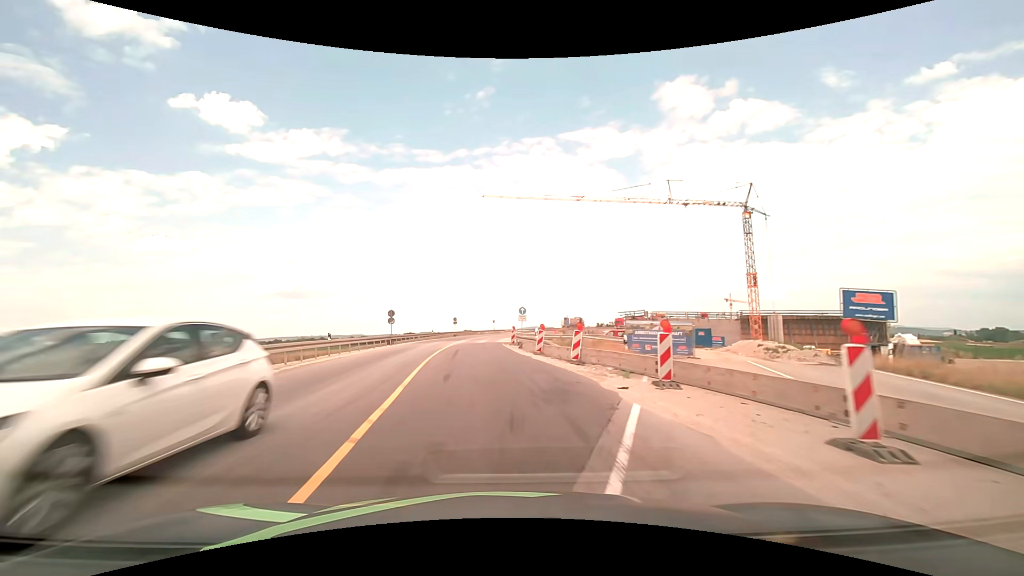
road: unclassified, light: Day
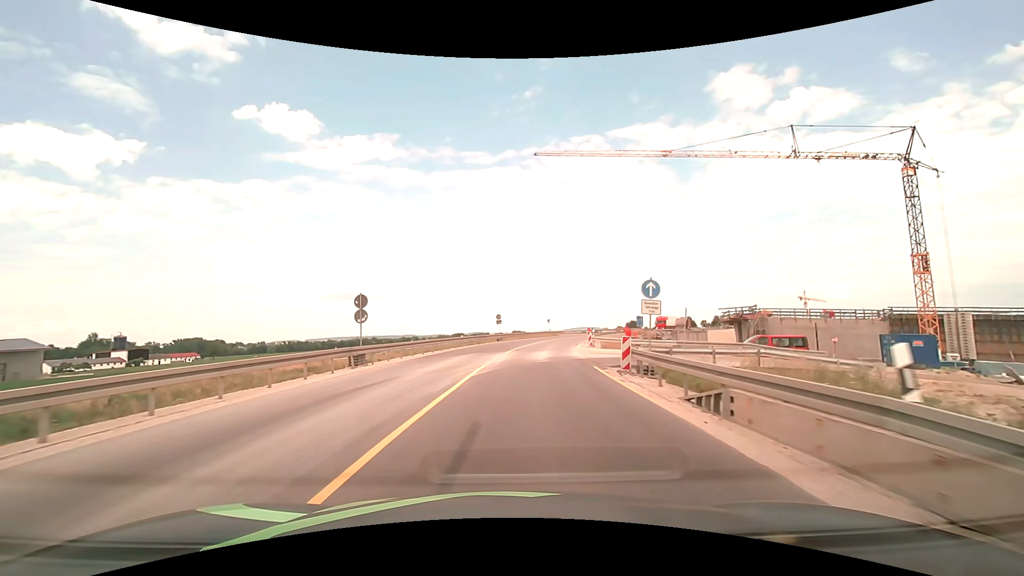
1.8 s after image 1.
(-1.7, +22.5) m; -6°
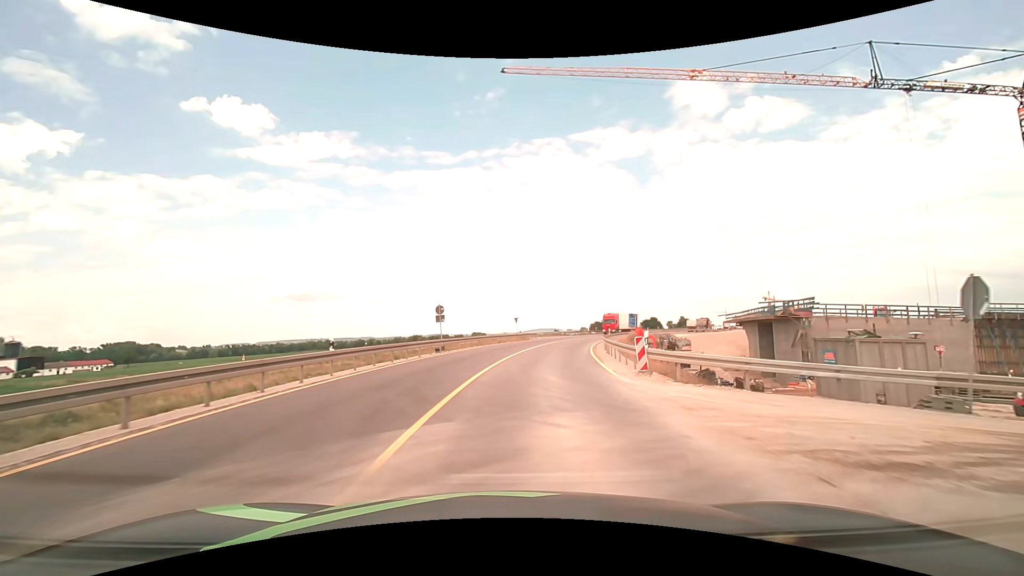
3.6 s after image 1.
(+0.7, +22.7) m; +5°
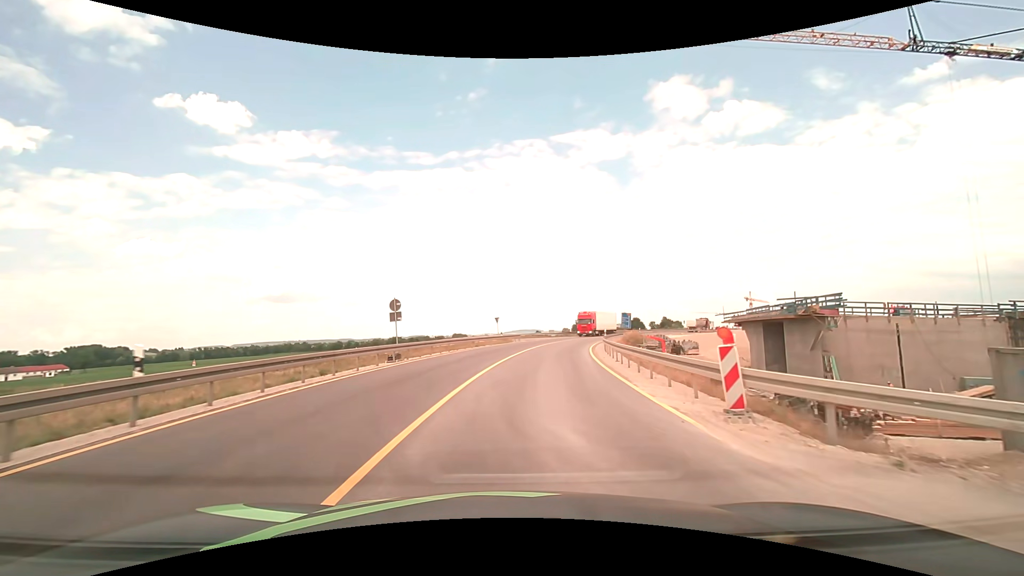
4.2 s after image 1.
(+0.1, +7.6) m; +2°
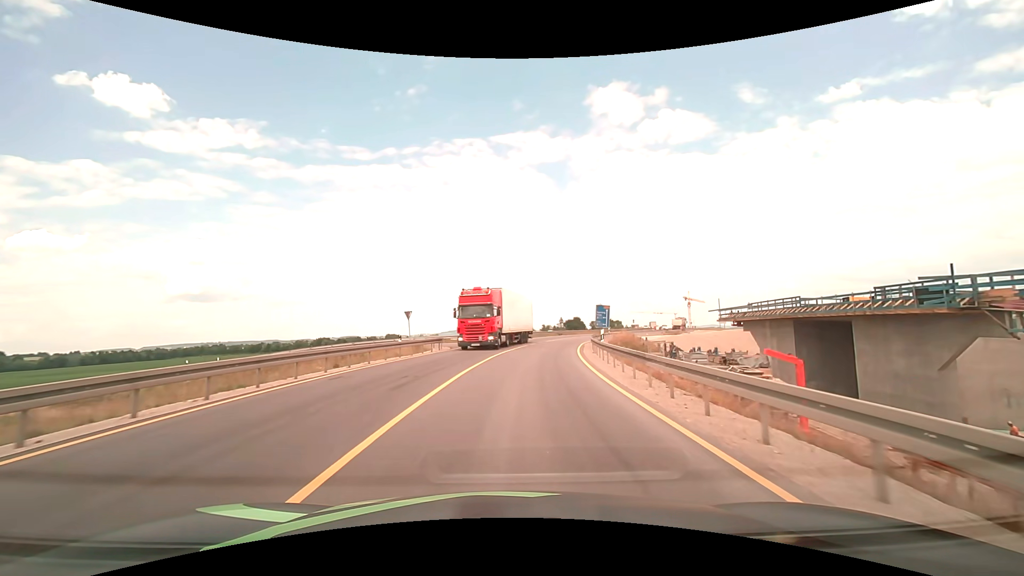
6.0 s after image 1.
(+1.5, +22.7) m; +7°
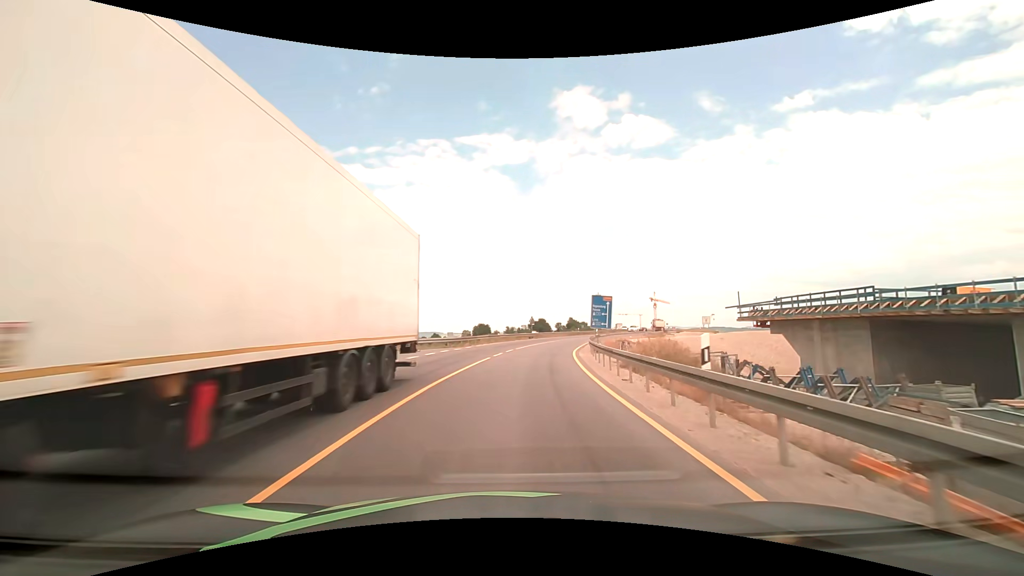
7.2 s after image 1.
(+0.6, +15.2) m; +5°
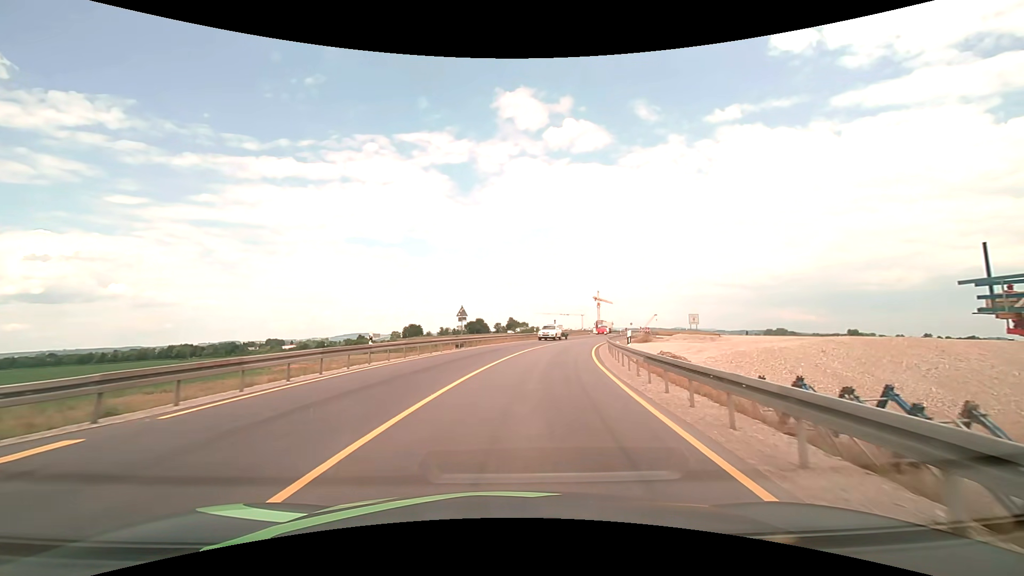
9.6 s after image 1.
(+1.7, +30.4) m; +7°
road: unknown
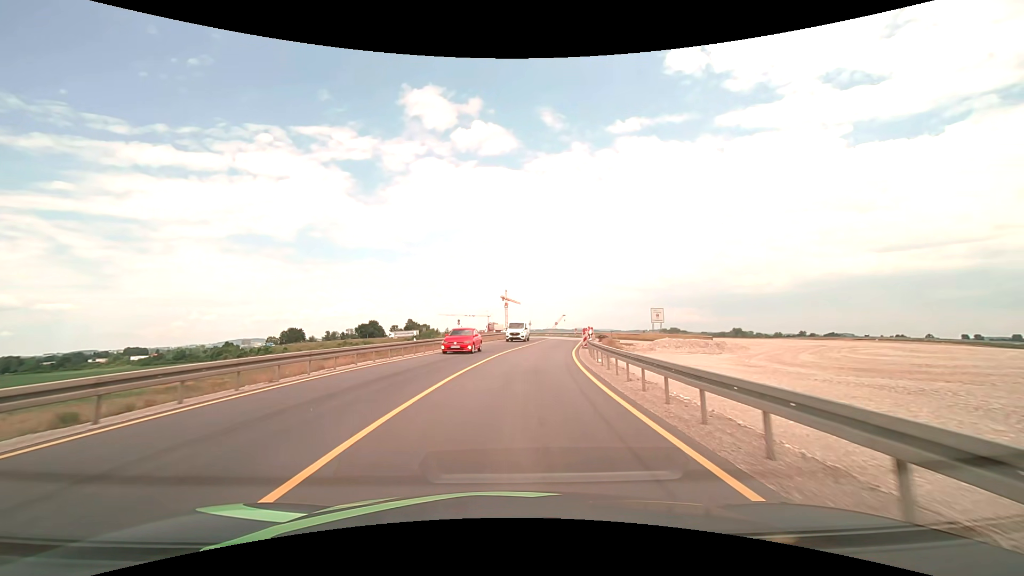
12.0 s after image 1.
(+2.8, +30.3) m; +11°
(0, +10) (+1, +20) (+2, +30) (+3, +40) (+5, +50) (+7, +60) (+8, +69) (+8, +79) (+7, +89) (+5, +99) m
